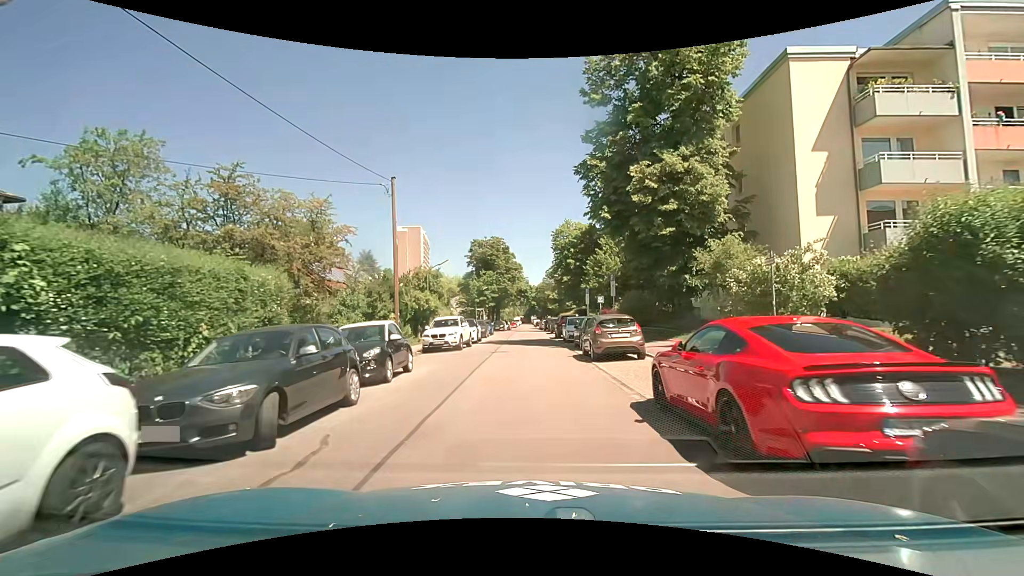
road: residential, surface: asphalt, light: Day
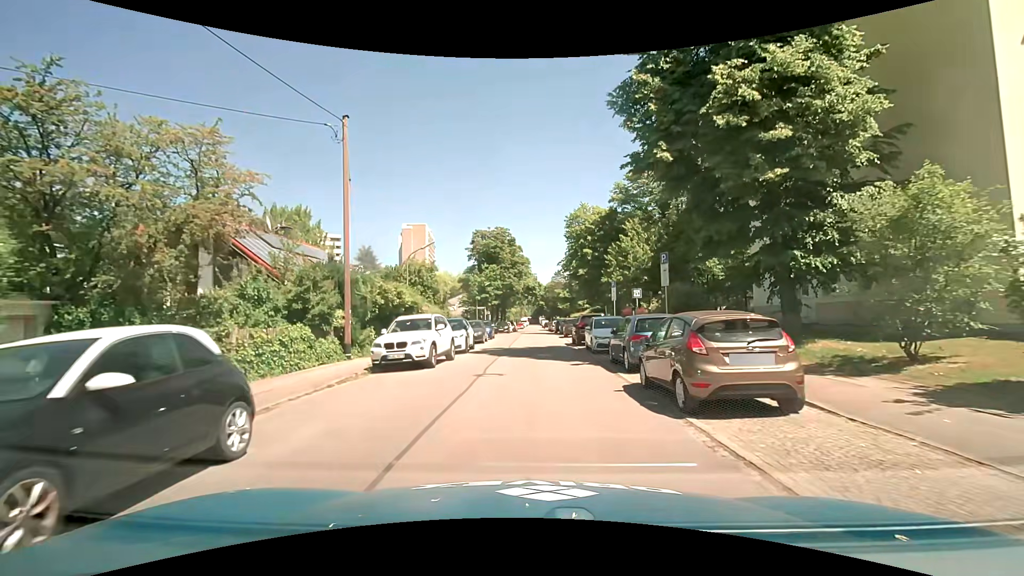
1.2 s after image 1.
(0.0, +8.7) m; 0°
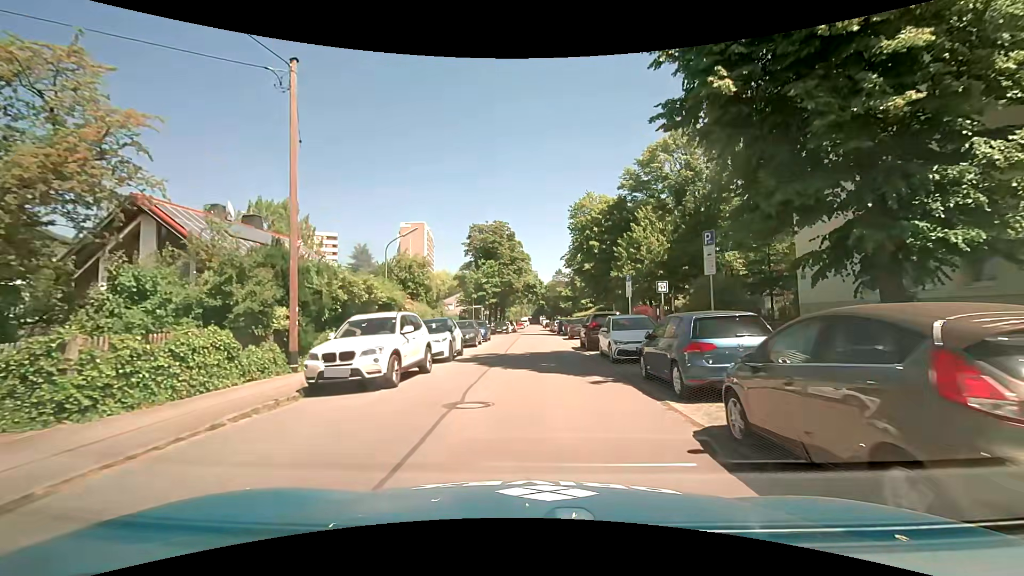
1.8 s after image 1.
(0.0, +4.4) m; 0°
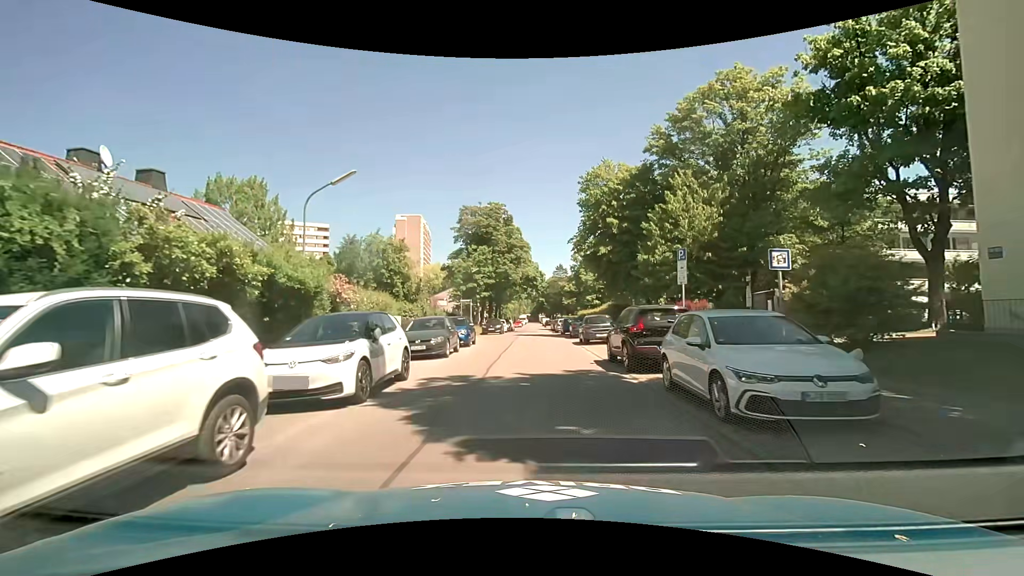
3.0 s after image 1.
(0.0, +9.0) m; +1°
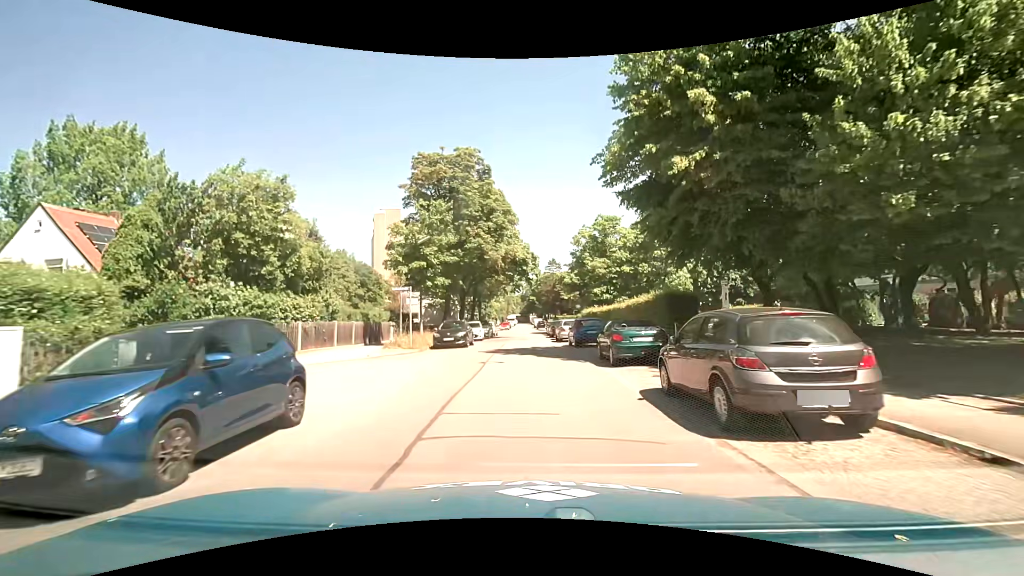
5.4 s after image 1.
(+0.1, +18.8) m; 0°
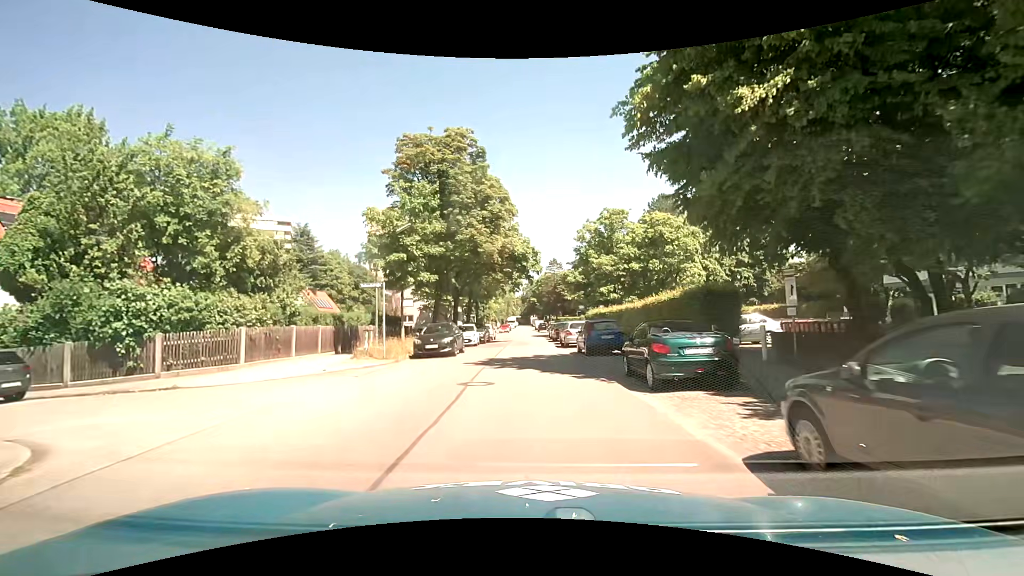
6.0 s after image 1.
(0.0, +4.4) m; +1°
